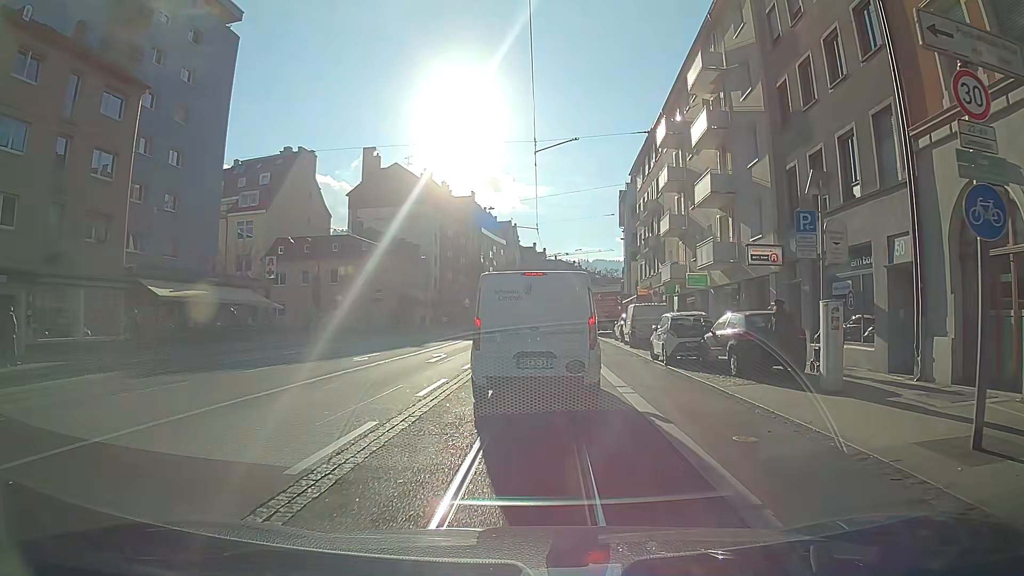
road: primary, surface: asphalt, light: Day
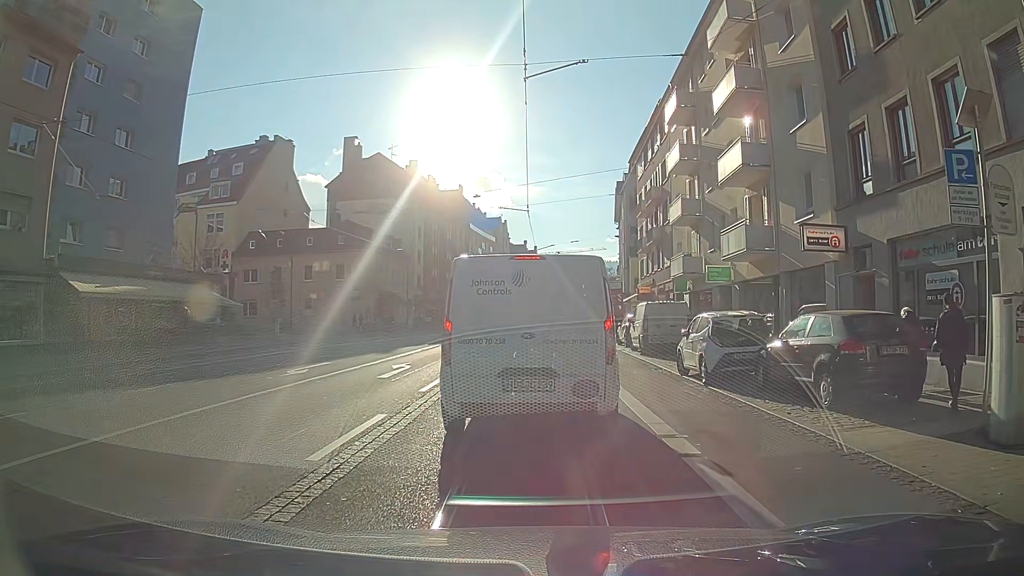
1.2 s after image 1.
(0.0, +5.2) m; +1°
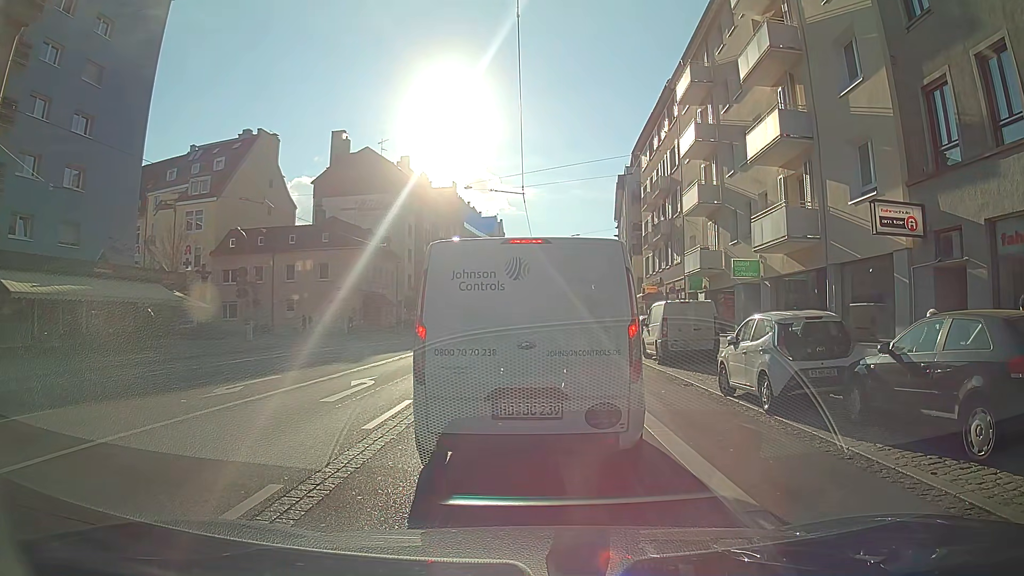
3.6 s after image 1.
(0.0, +3.8) m; +1°
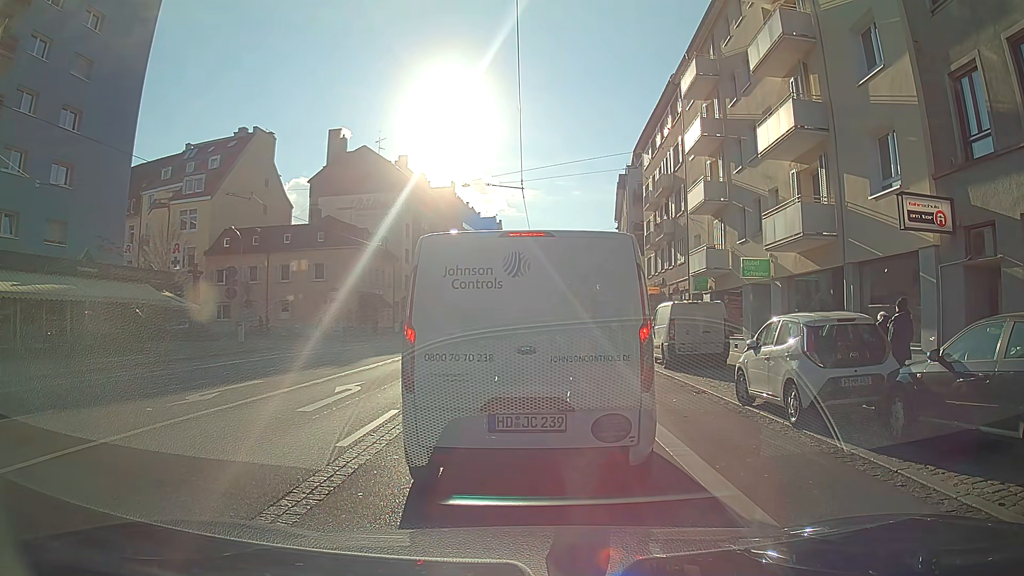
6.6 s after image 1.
(0.0, +1.2) m; 0°
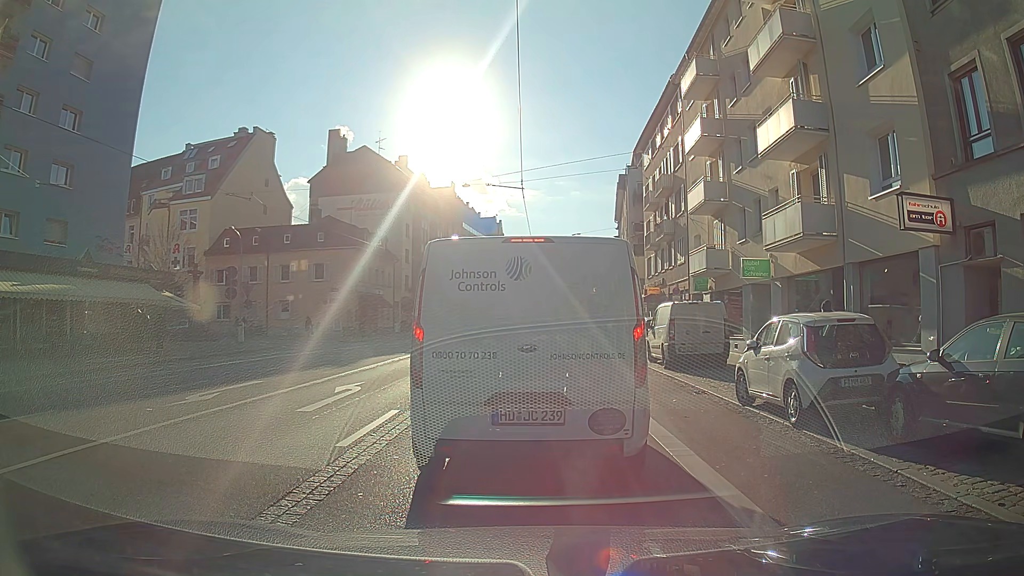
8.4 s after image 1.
(0.0, +0.1) m; 0°
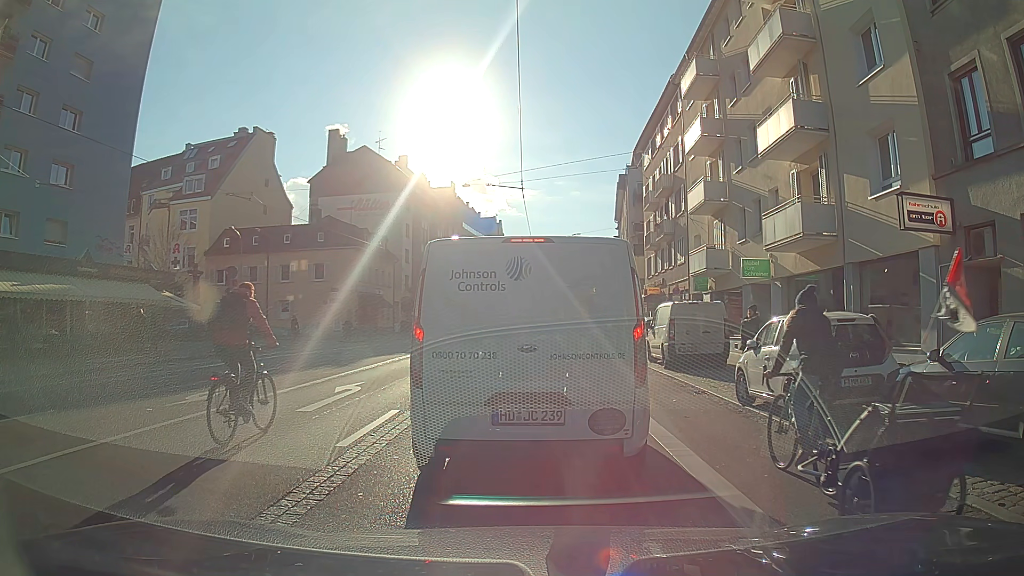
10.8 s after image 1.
(0.0, 0.0) m; 0°
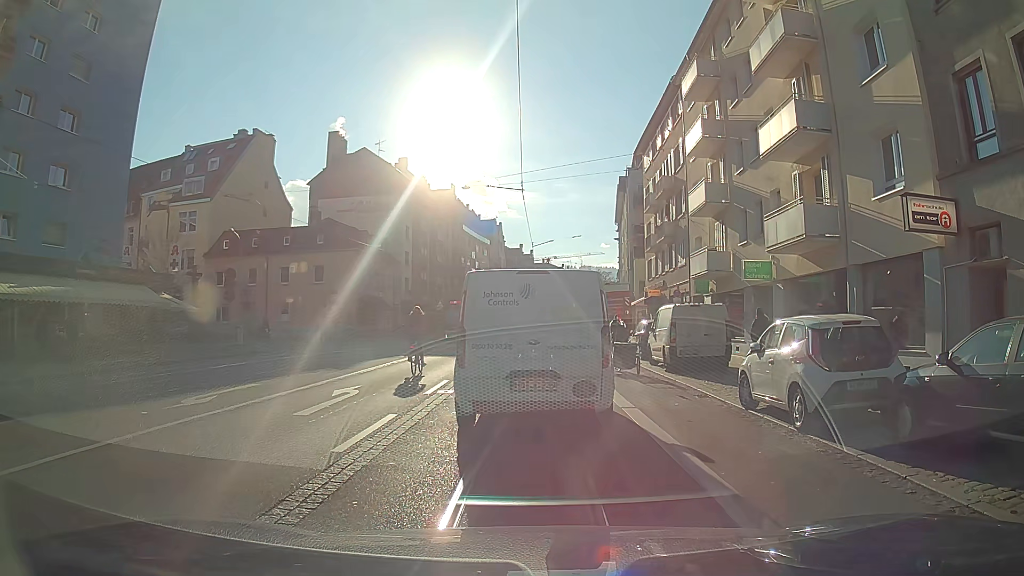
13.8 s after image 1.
(0.0, +0.2) m; 0°
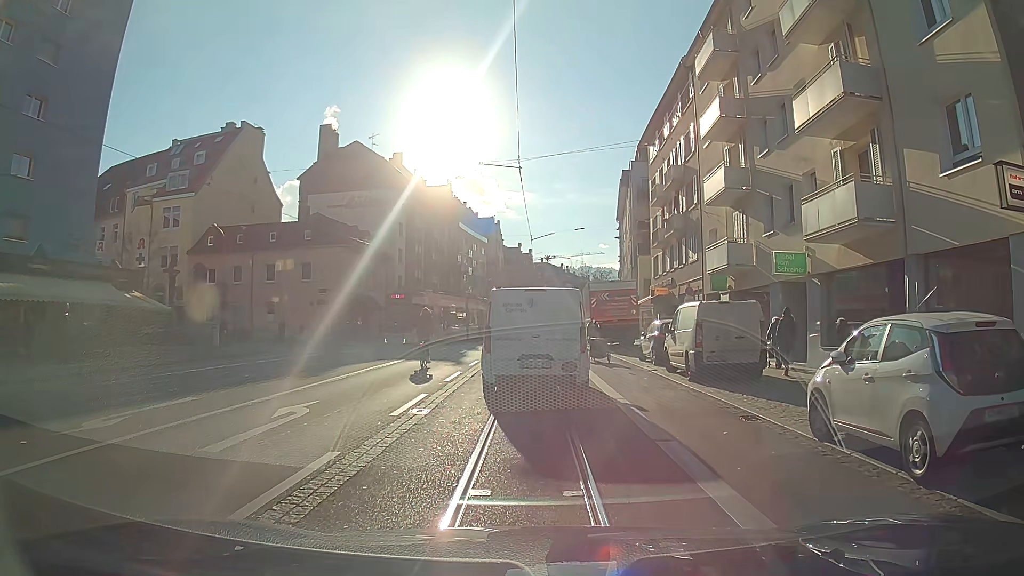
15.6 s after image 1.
(0.0, +3.2) m; +1°
(0, +10) (0, +20) (0, +30) (-1, +40) (-1, +50) (-1, +60) (-1, +70) (0, +80) (+1, +90) (+1, +100) m
